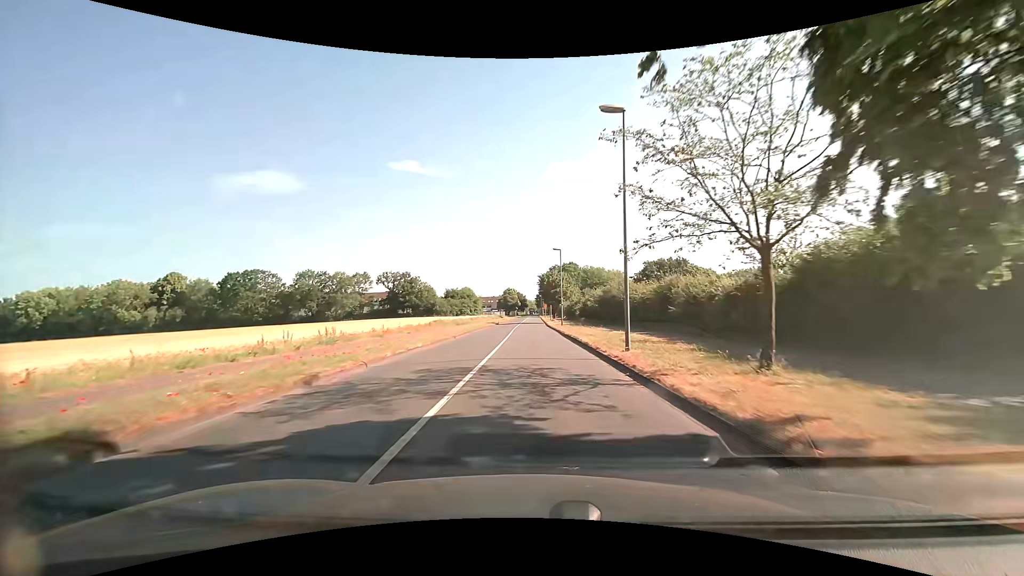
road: tertiary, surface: asphalt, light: Day
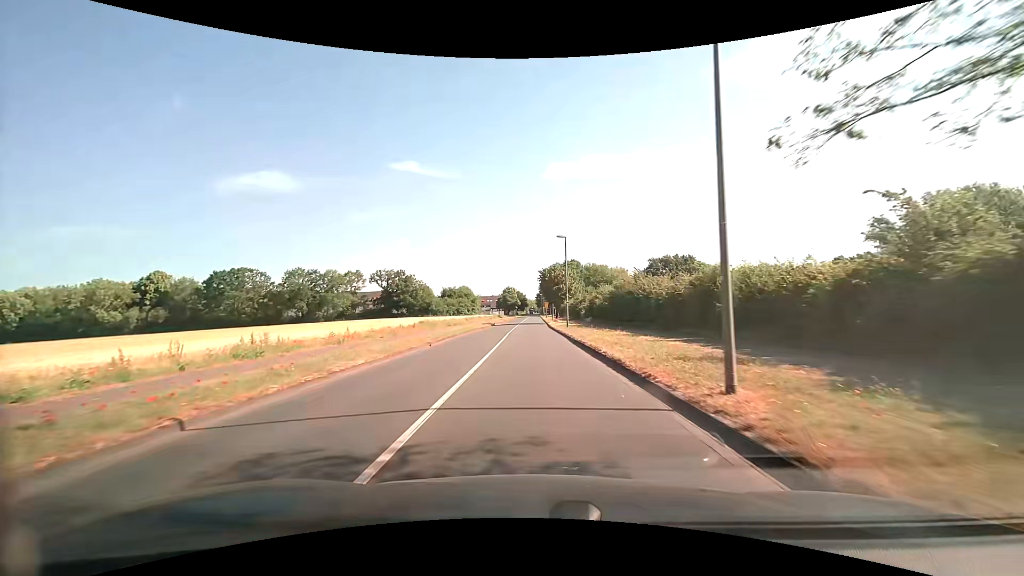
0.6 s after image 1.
(0.0, +7.9) m; 0°
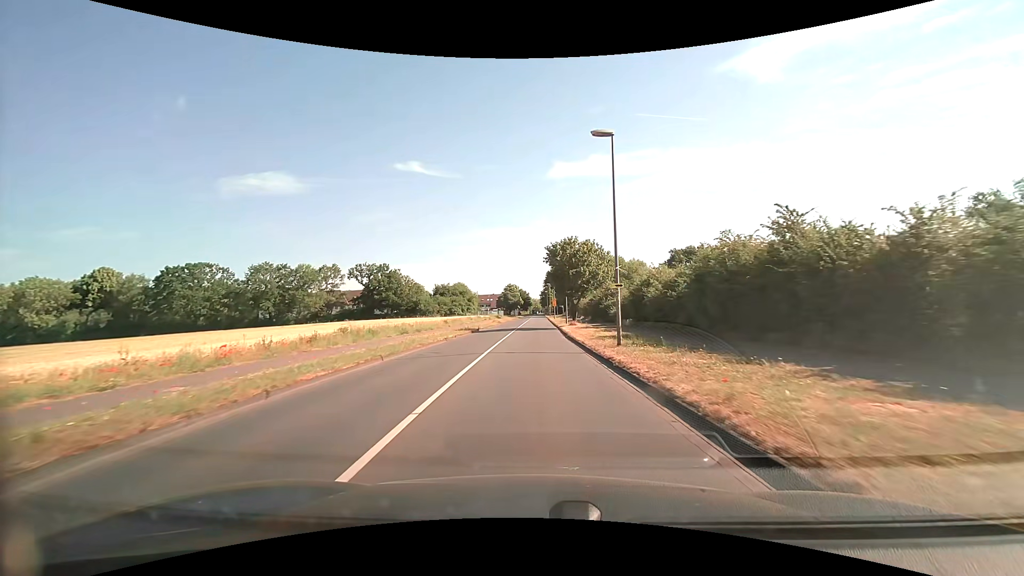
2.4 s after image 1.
(0.0, +23.7) m; 0°
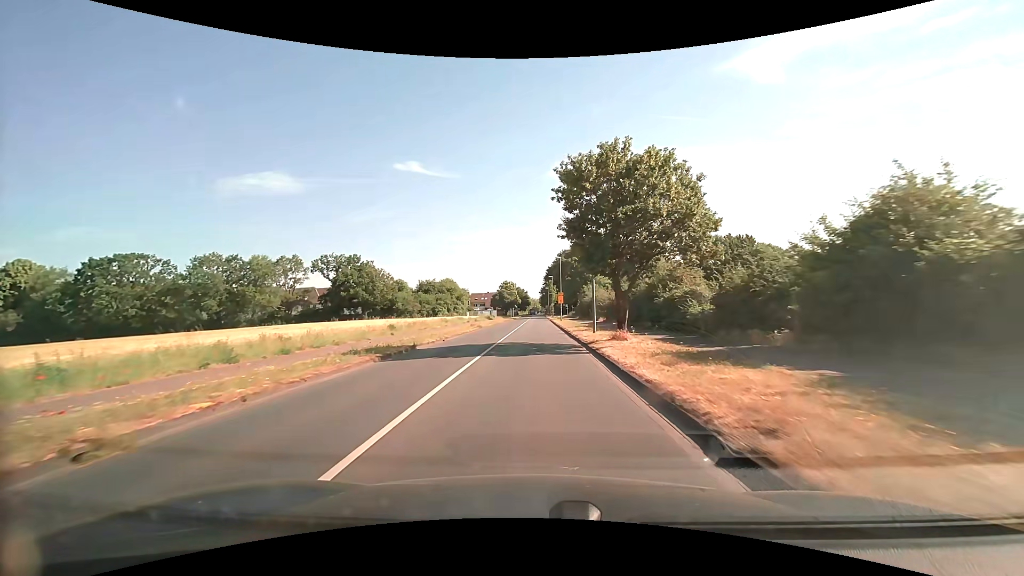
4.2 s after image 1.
(0.0, +23.9) m; 0°
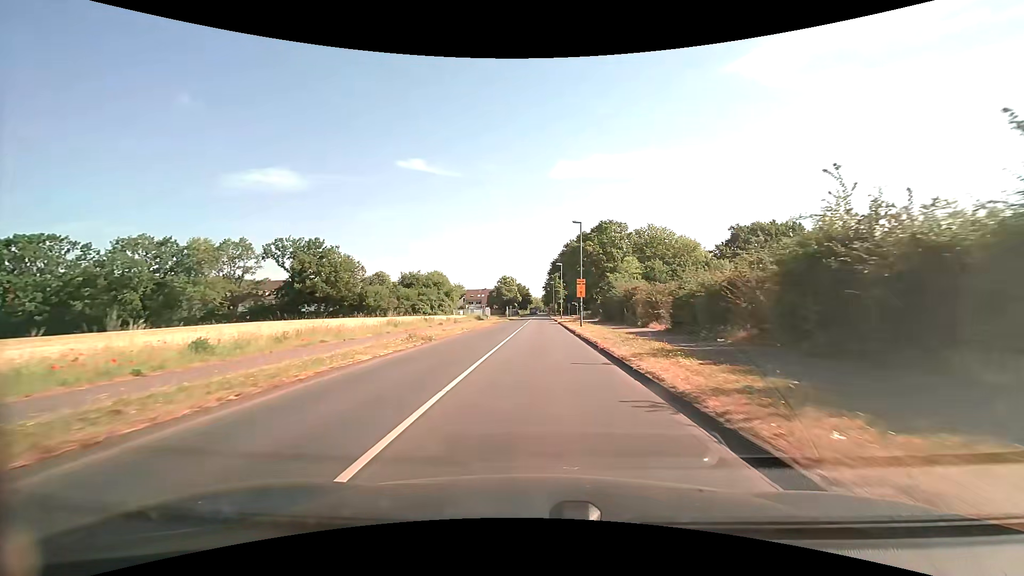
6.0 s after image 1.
(-0.2, +23.7) m; -1°
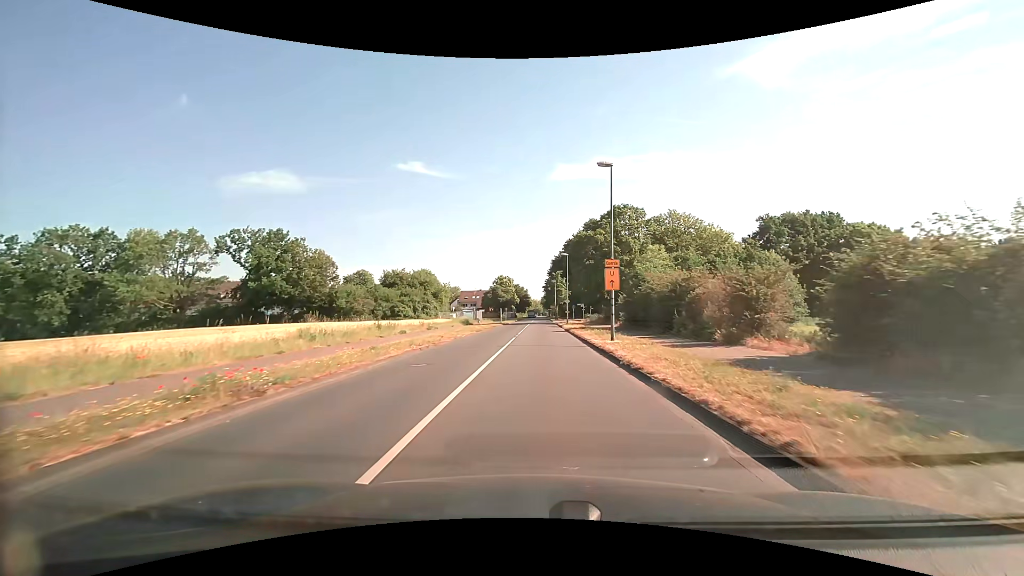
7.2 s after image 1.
(+0.1, +14.6) m; 0°
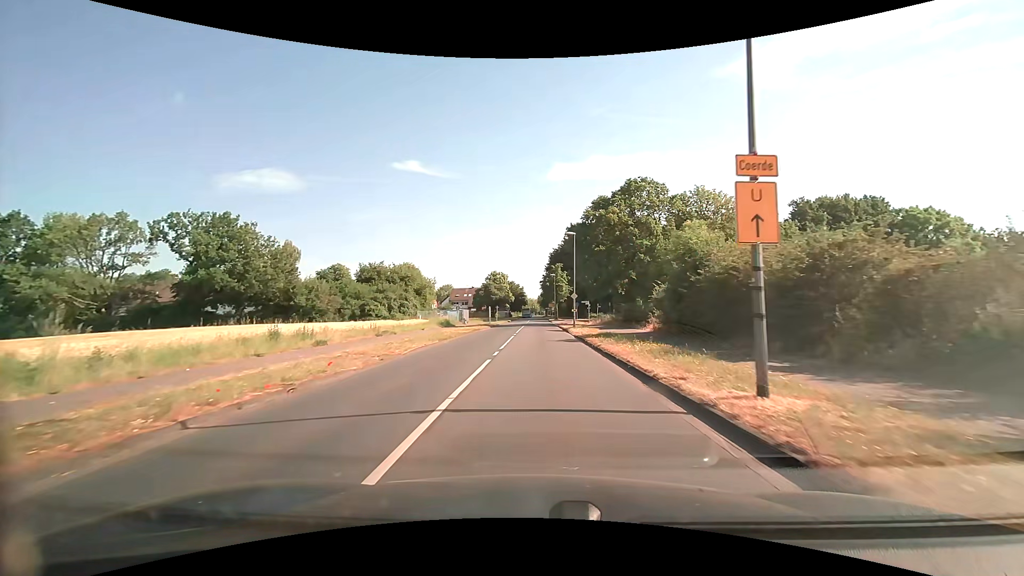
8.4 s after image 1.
(0.0, +13.9) m; 0°
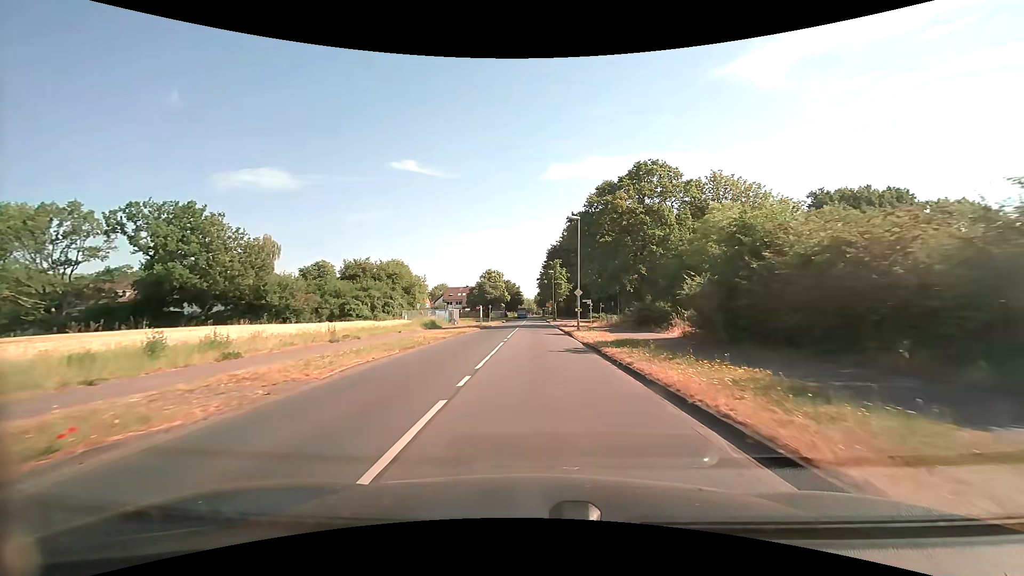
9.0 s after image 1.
(0.0, +6.7) m; 0°
(0, +10) (0, +20) (0, +30) (0, +40) (+1, +50) (+7, +57) (+16, +62) (+25, +66) (+34, +69) (+43, +73) m
